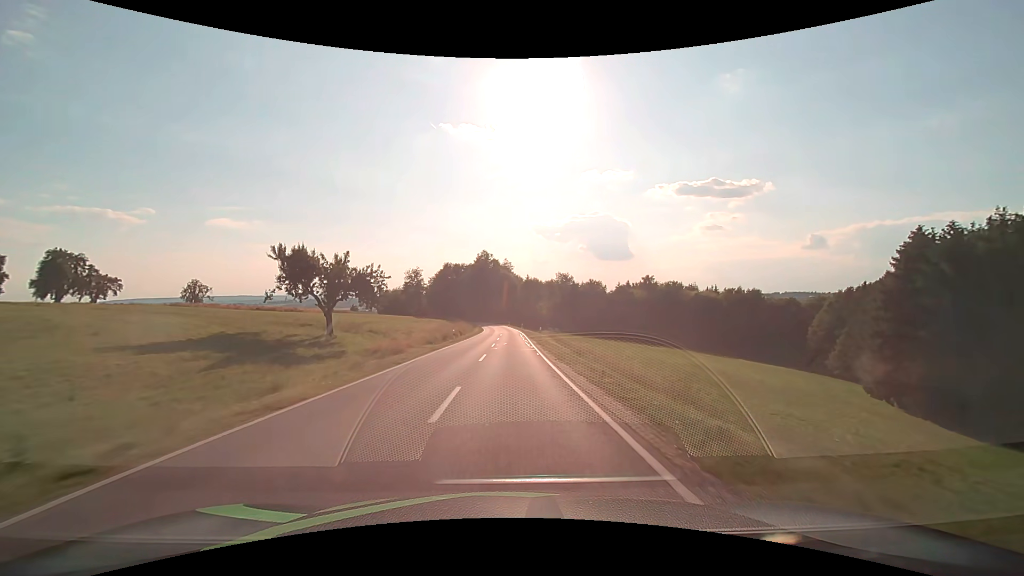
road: secondary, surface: asphalt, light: Day
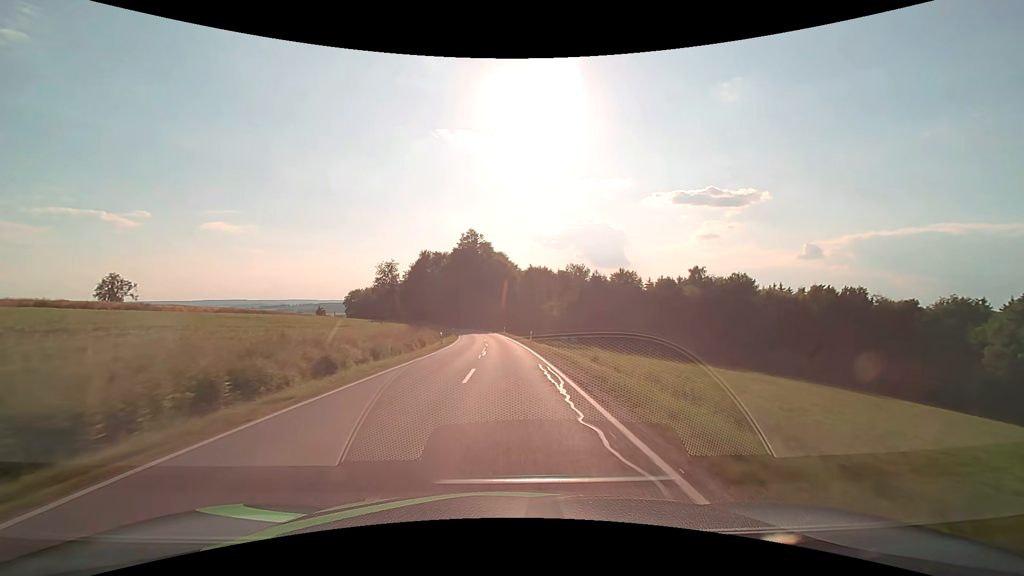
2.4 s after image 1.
(+0.3, +42.5) m; +1°
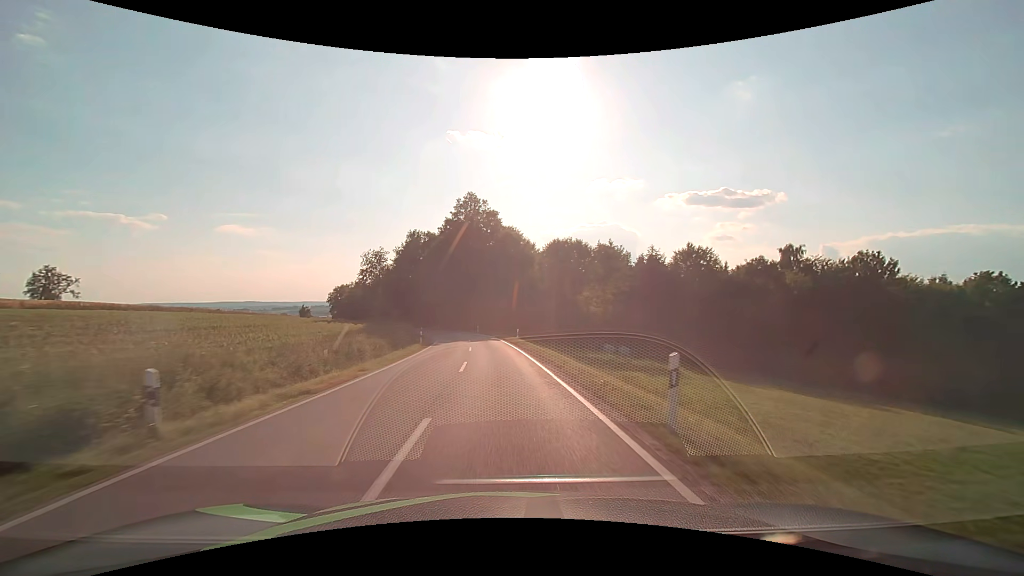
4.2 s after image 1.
(-0.2, +32.2) m; -1°
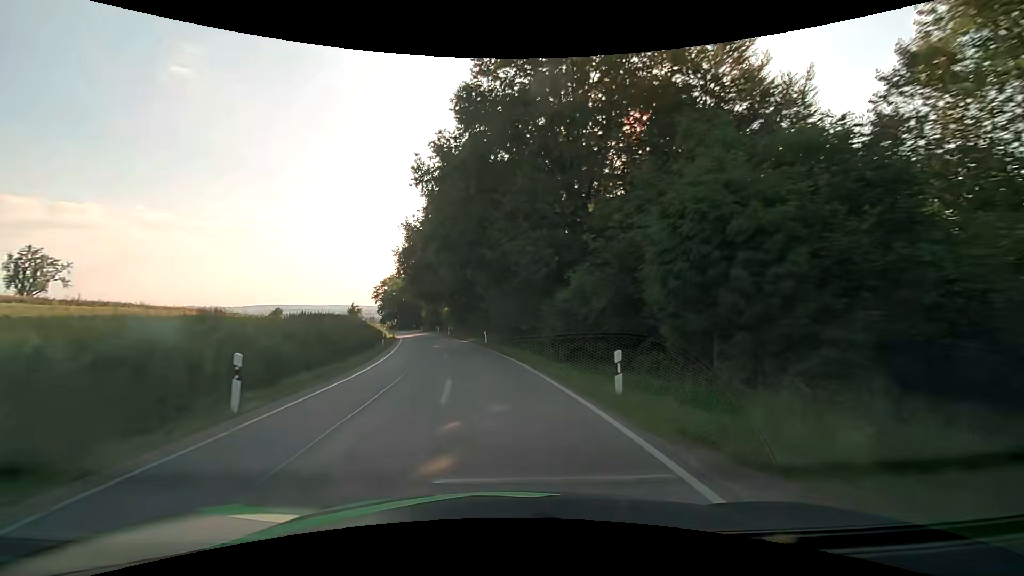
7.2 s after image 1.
(-3.7, +53.4) m; -10°
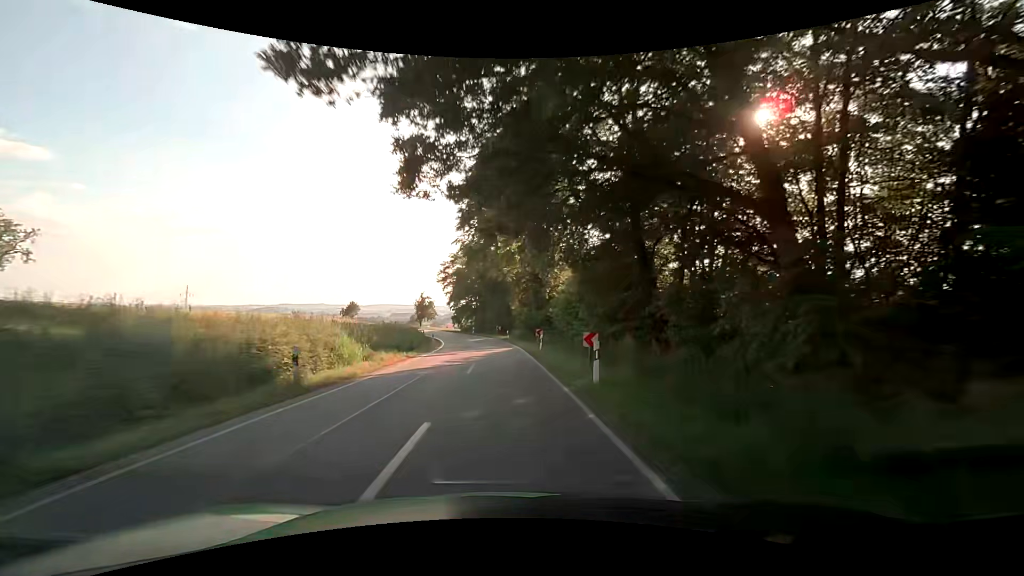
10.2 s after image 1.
(-7.2, +53.0) m; -12°
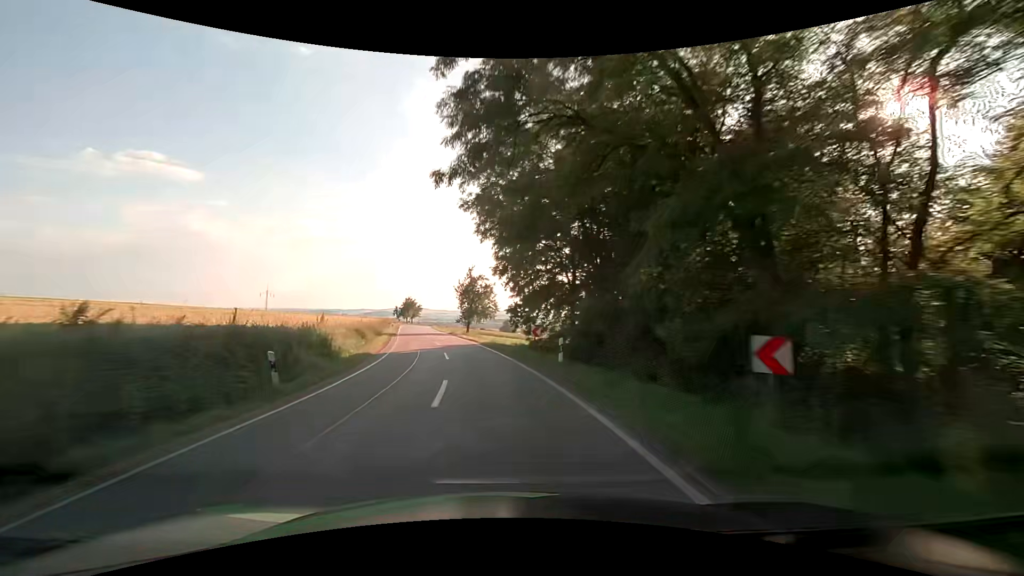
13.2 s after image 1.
(-2.7, +53.8) m; -10°
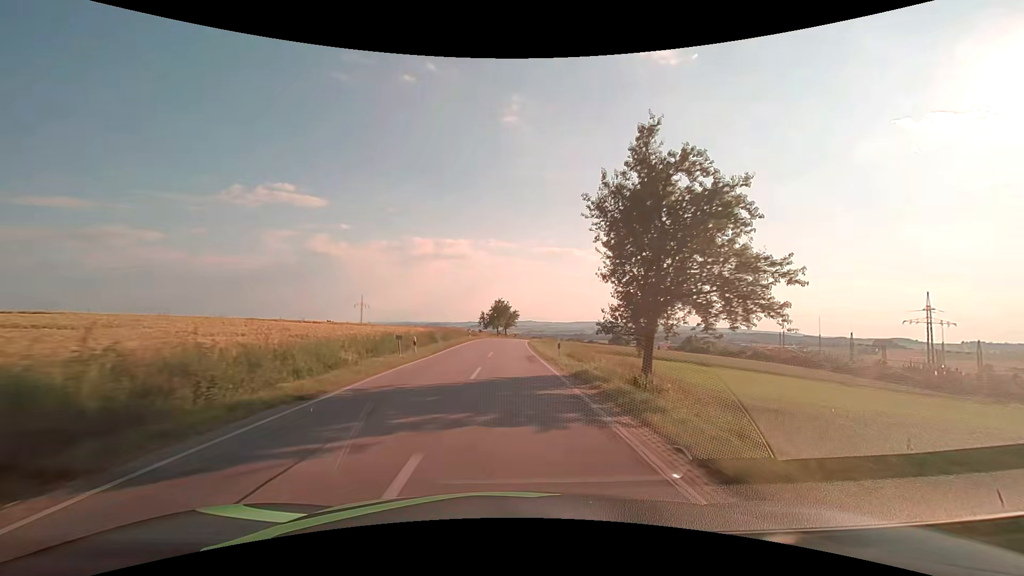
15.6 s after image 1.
(-5.6, +42.8) m; -12°
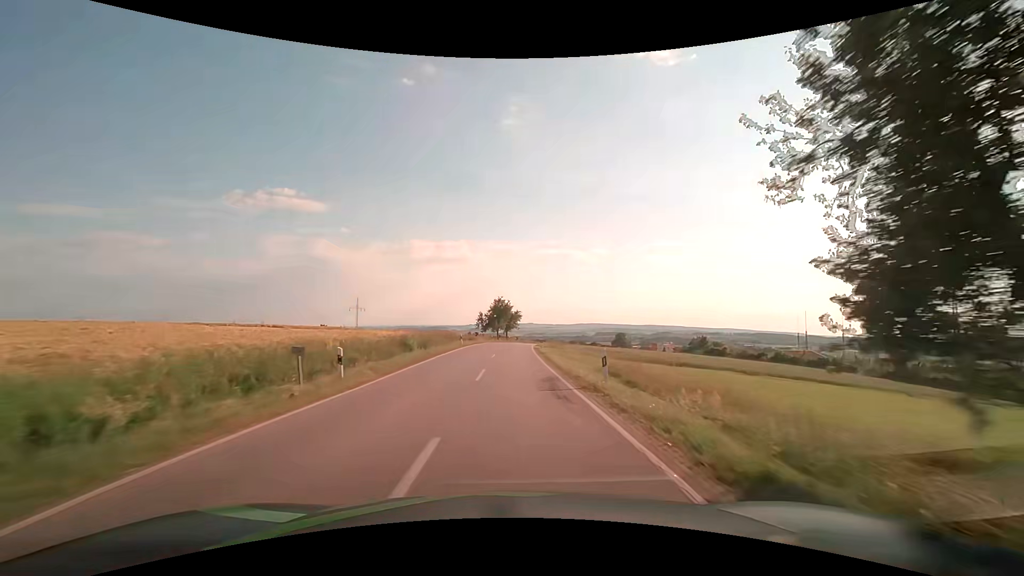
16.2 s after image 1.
(0.0, +11.2) m; 0°
(0, +10) (0, +20) (0, +30) (0, +40) (+1, +50) (+1, +60) (+2, +70) (+3, +80) (+5, +90) (+7, +100) m
